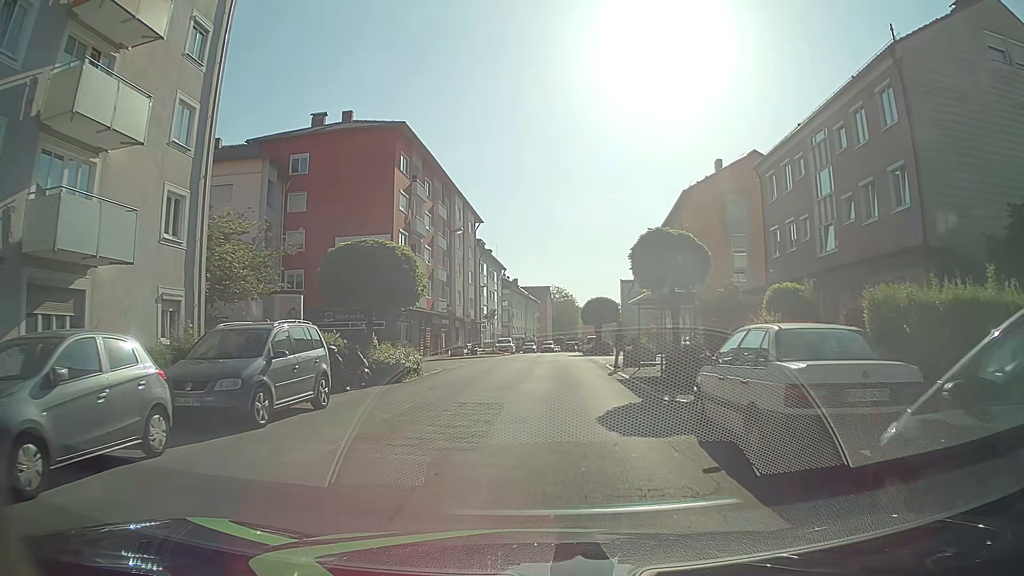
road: tertiary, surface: asphalt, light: Day
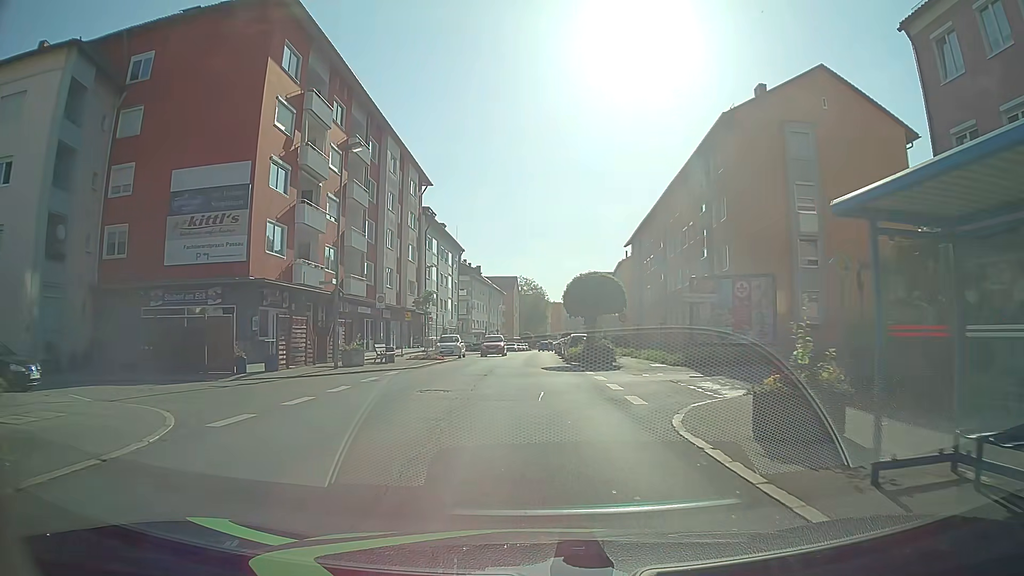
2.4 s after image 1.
(+0.3, +19.1) m; +3°
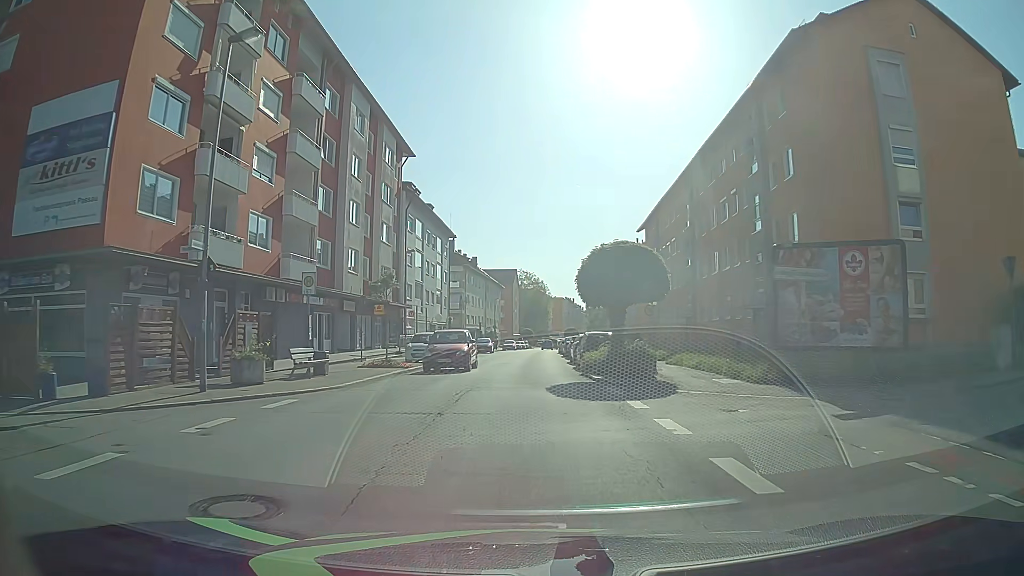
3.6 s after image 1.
(-0.2, +10.1) m; -1°
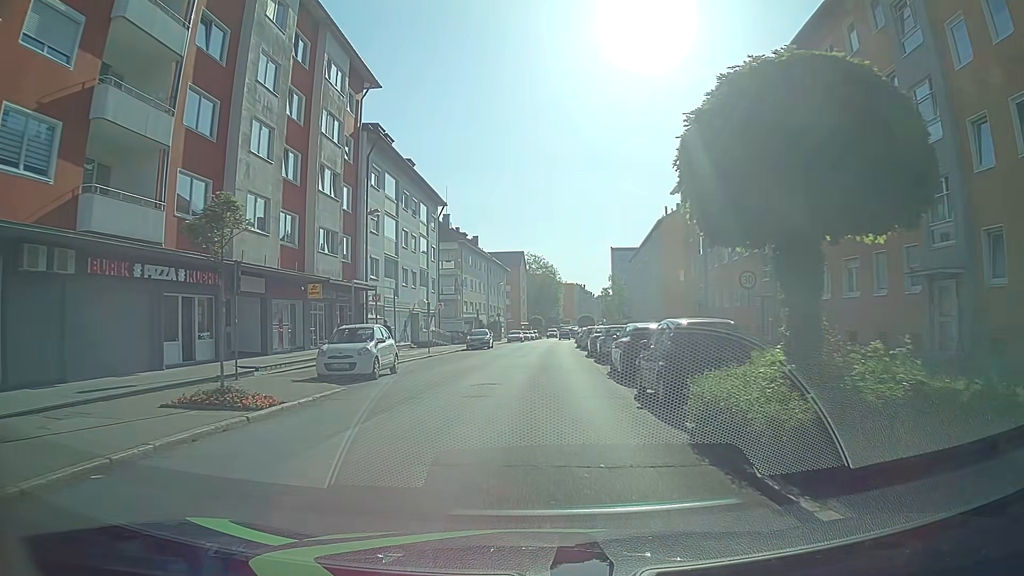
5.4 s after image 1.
(0.0, +14.8) m; -1°
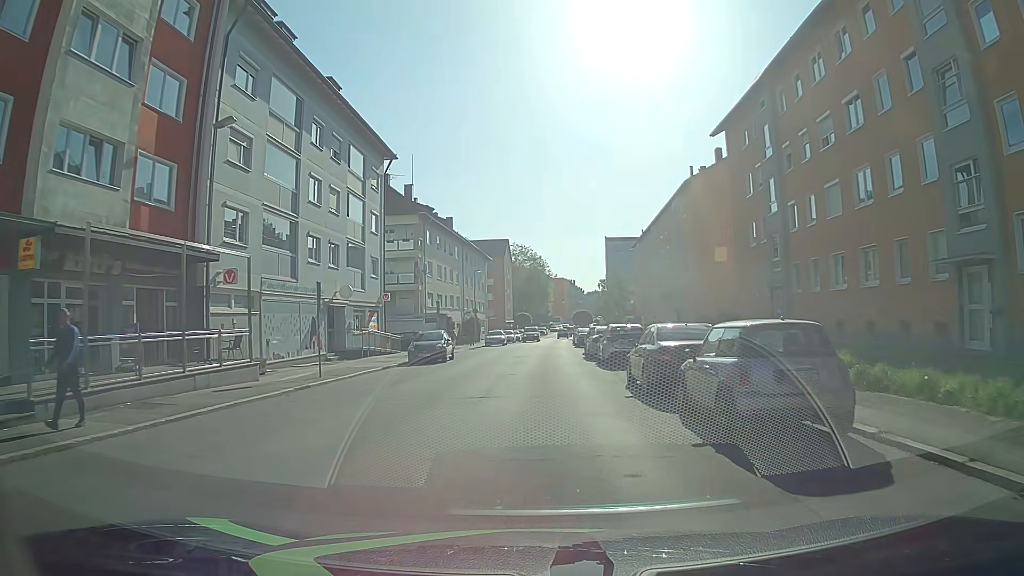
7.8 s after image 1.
(+0.2, +18.3) m; +2°
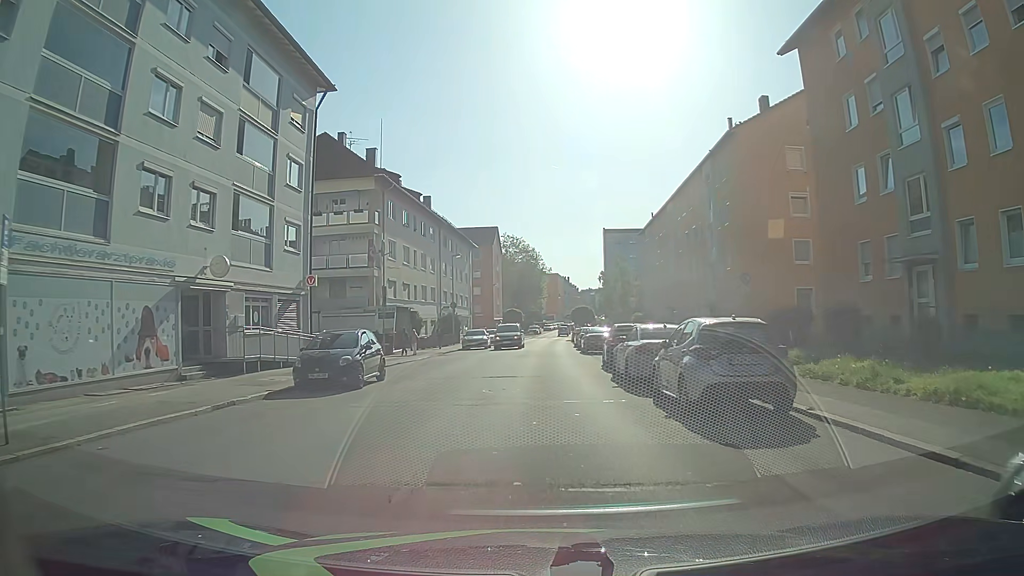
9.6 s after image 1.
(-0.2, +13.8) m; 0°
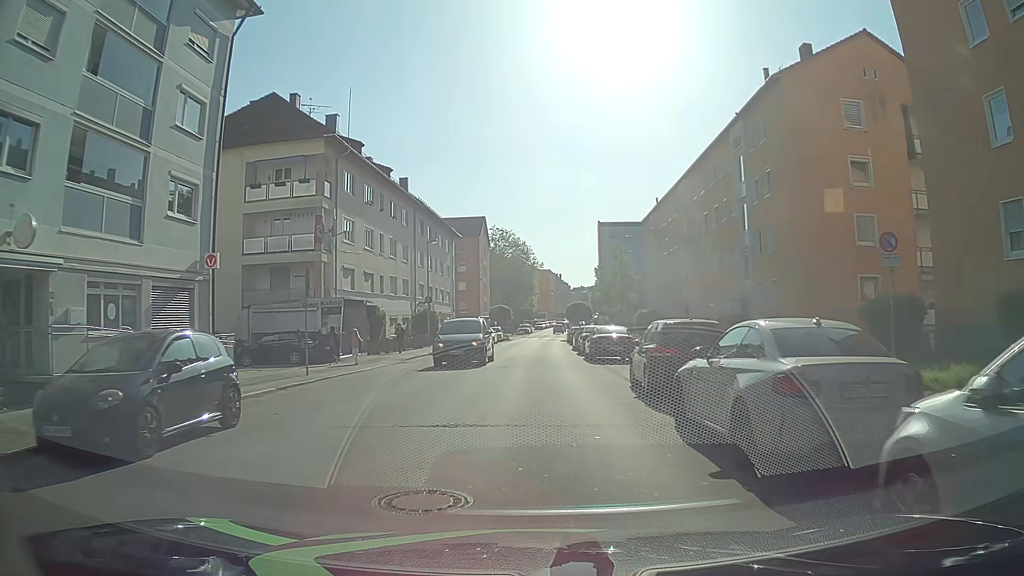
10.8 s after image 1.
(0.0, +9.2) m; +1°
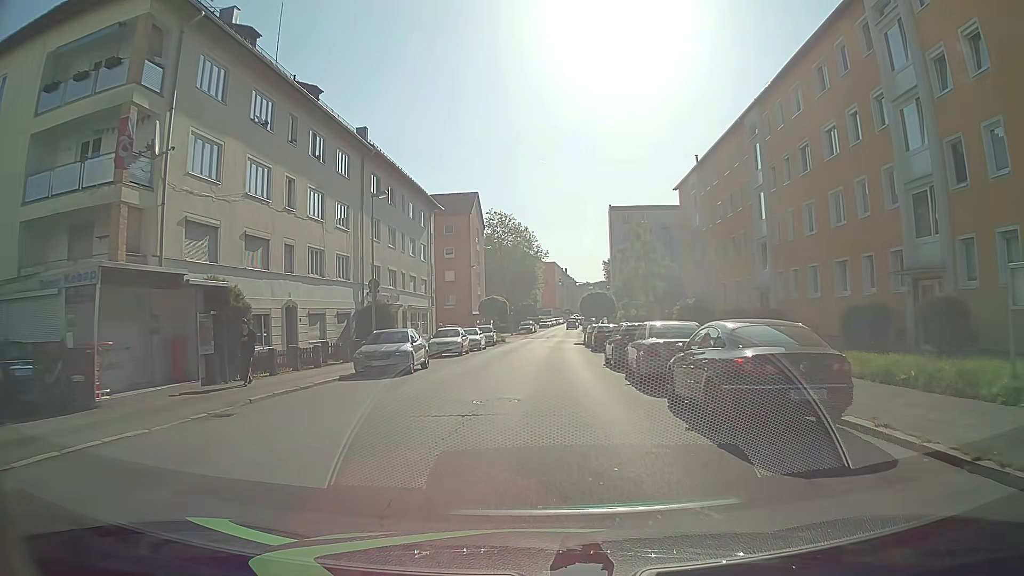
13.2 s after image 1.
(-0.1, +18.2) m; -1°
(0, +10) (0, +20) (+1, +30) (+1, +40) (+2, +50) (+3, +60) (+3, +70) (+4, +80) (+4, +90) (+5, +100) m
